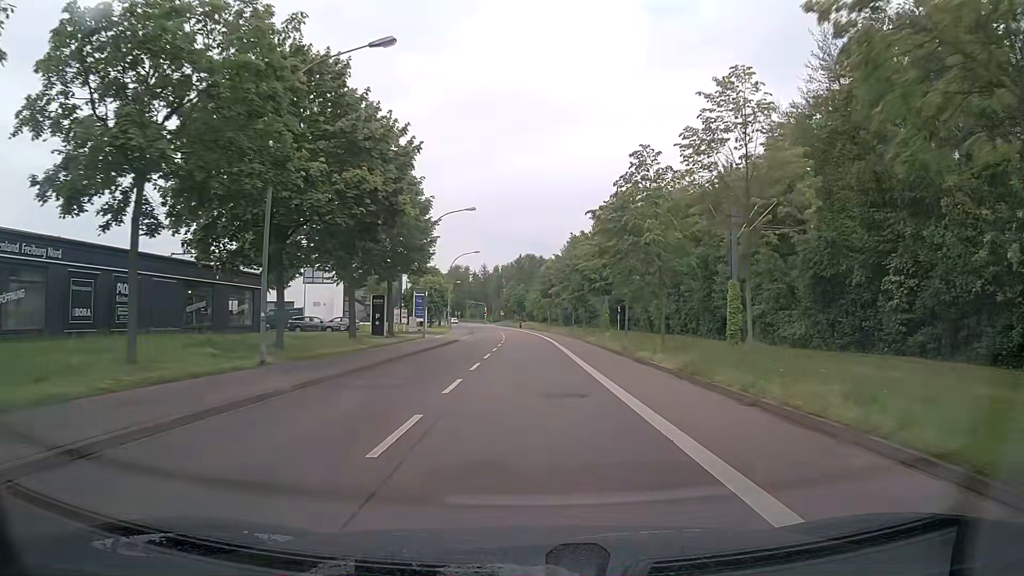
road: tertiary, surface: asphalt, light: Day
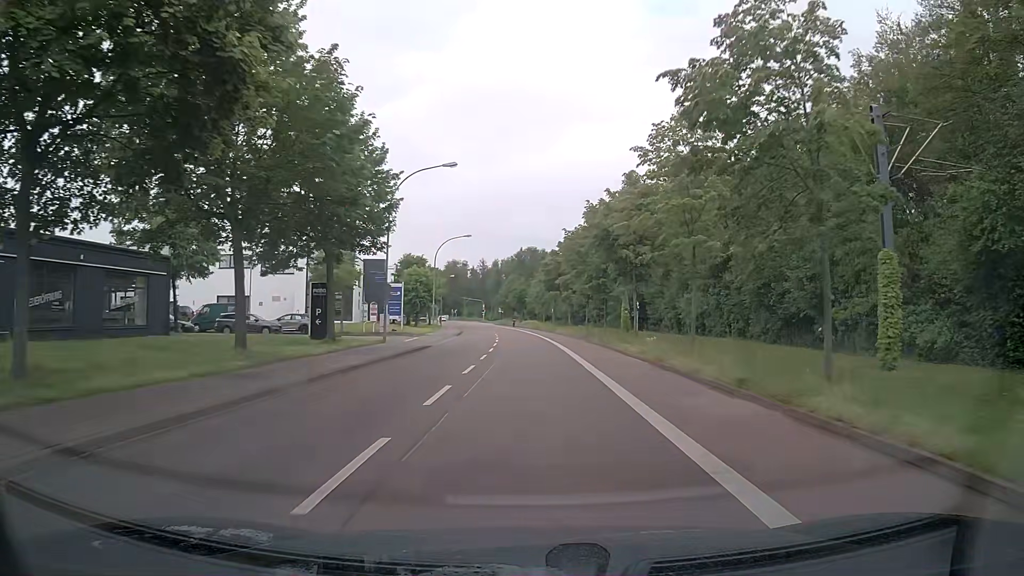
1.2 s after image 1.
(0.0, +14.2) m; 0°
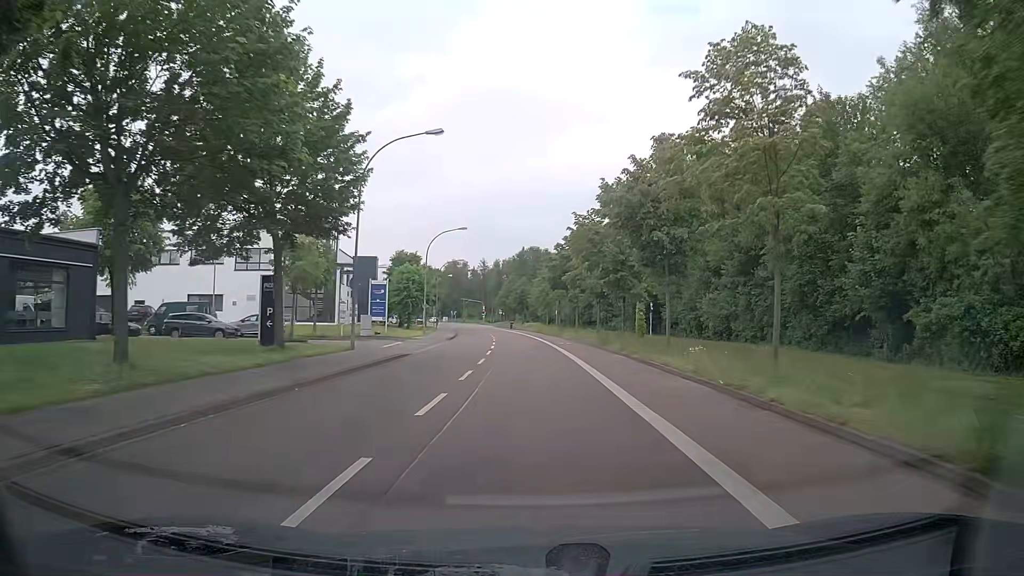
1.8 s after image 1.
(-0.1, +7.1) m; -1°
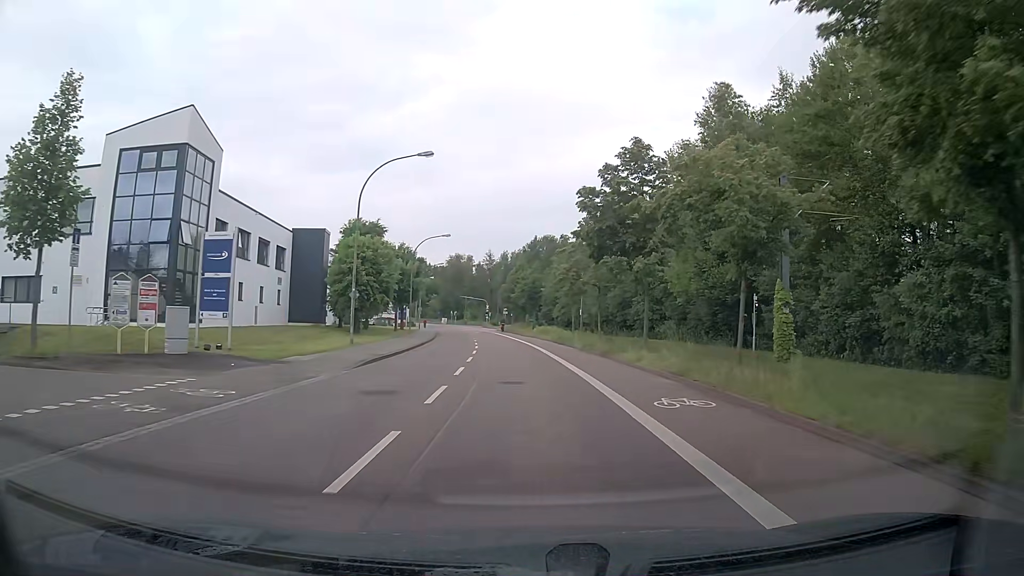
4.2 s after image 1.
(-0.2, +28.5) m; -1°
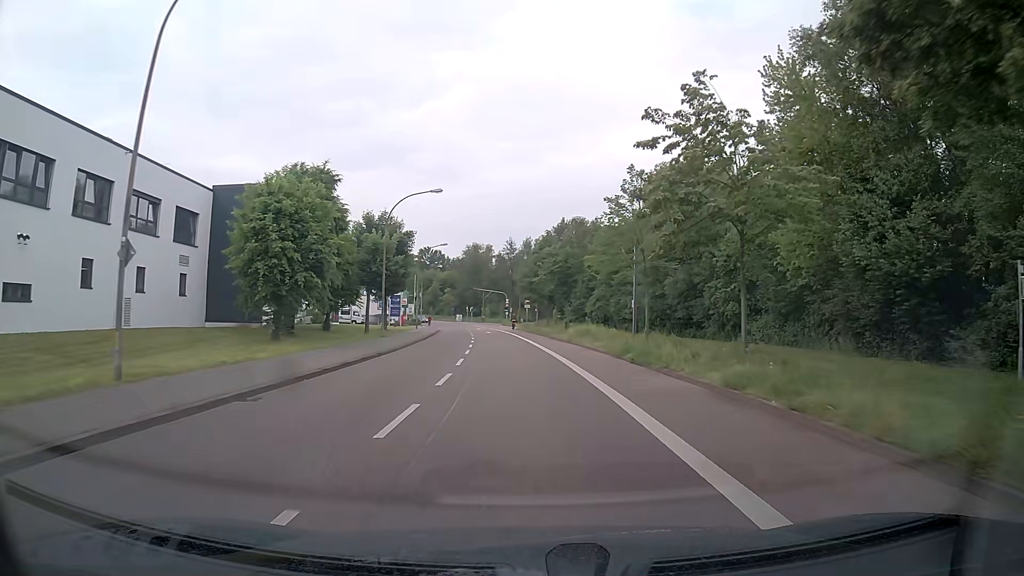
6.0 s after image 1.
(-0.4, +21.7) m; -2°
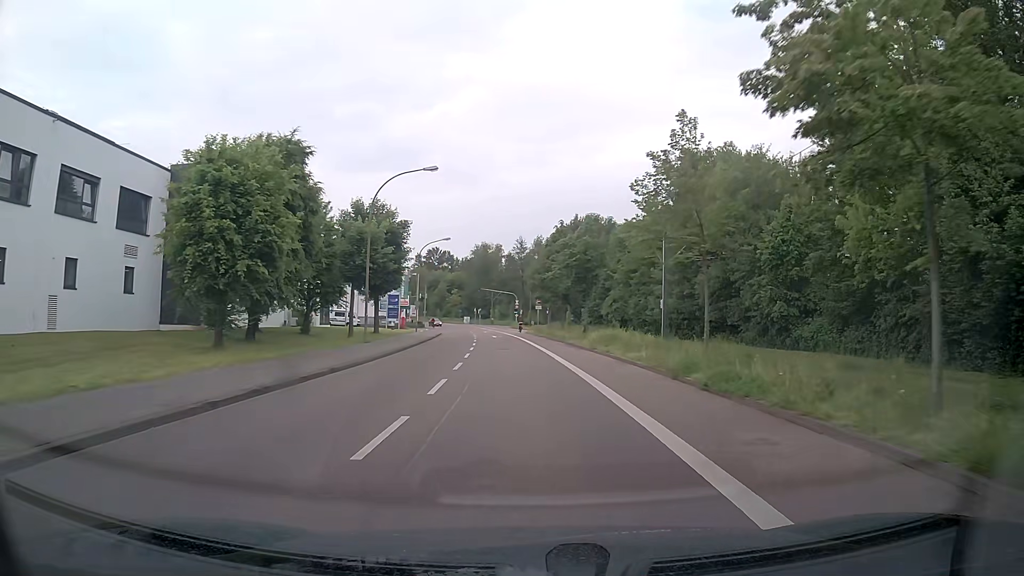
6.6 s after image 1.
(-0.1, +7.3) m; 0°
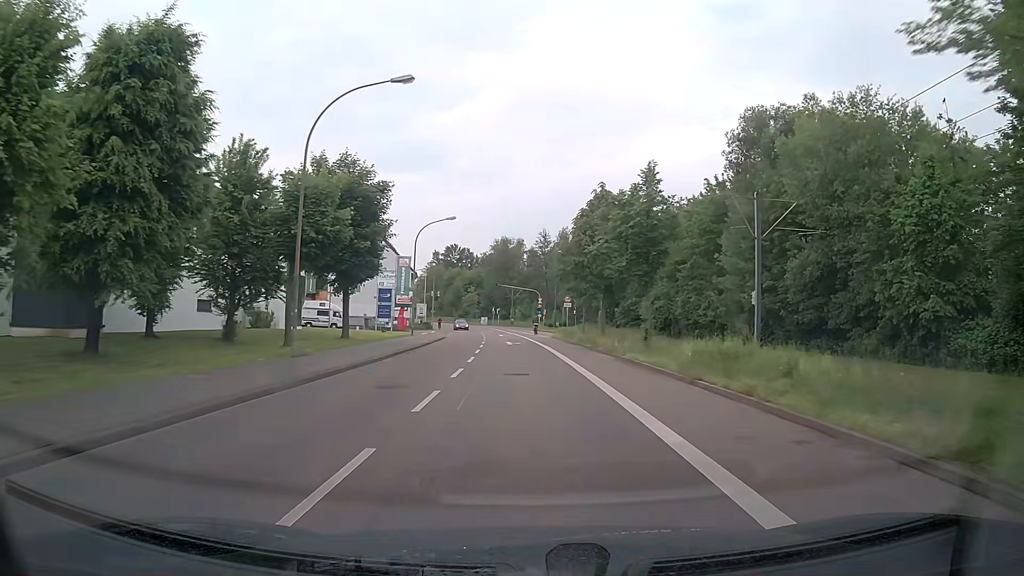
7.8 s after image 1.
(-0.4, +14.5) m; -2°
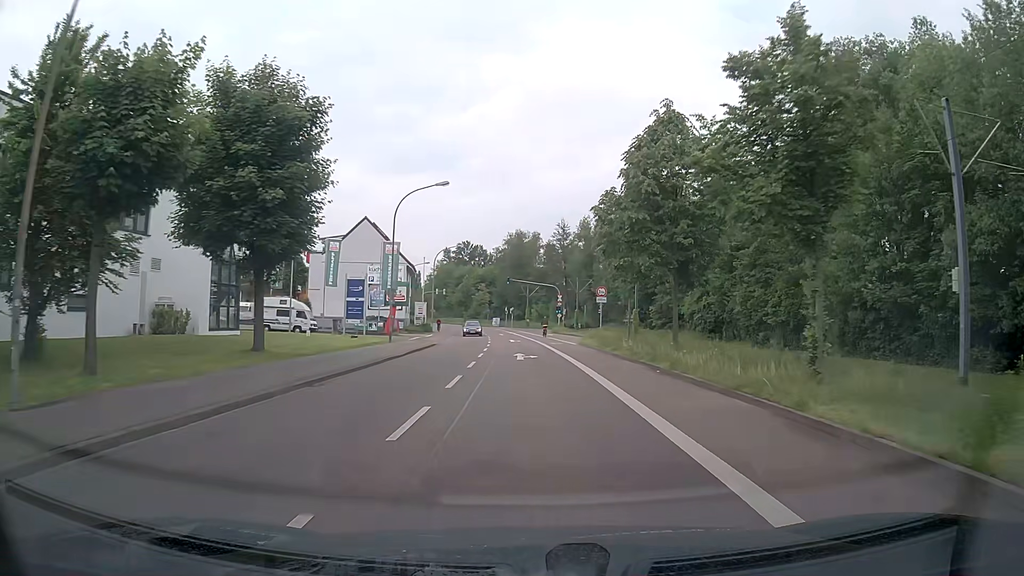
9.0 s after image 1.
(-0.3, +14.4) m; -2°
(0, +10) (0, +20) (-1, +30) (-1, +40) (-2, +50) (-2, +60) (-3, +70) (-4, +80) (-5, +90) (-7, +100) m
